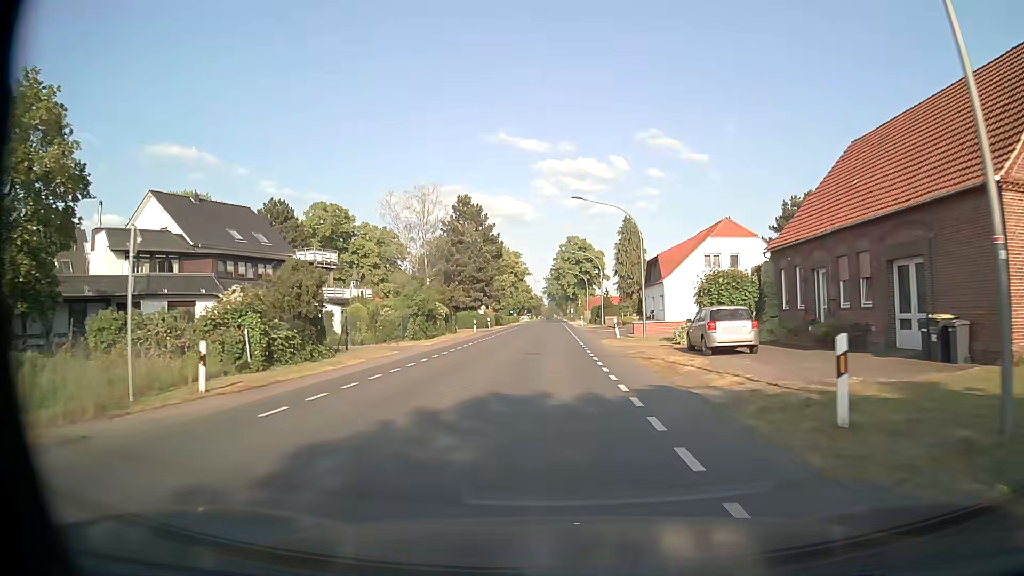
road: secondary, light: Day
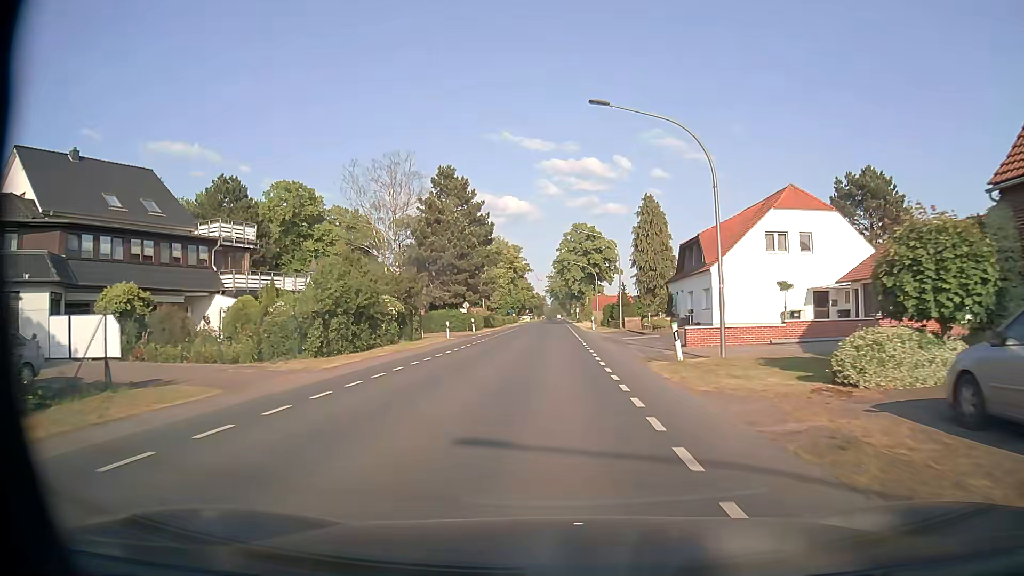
(0.0, +16.1) m; -1°
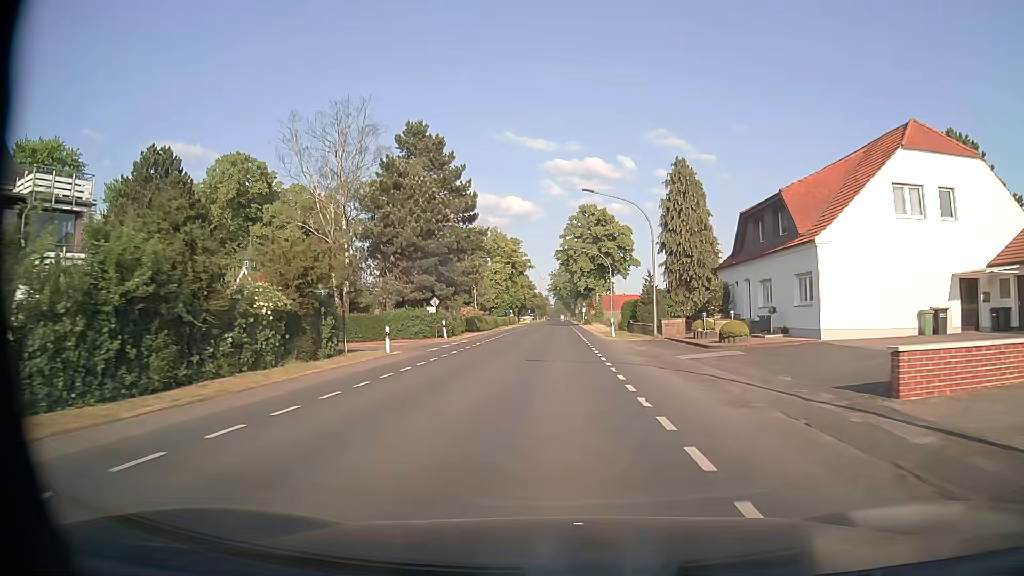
(0.0, +16.1) m; 0°
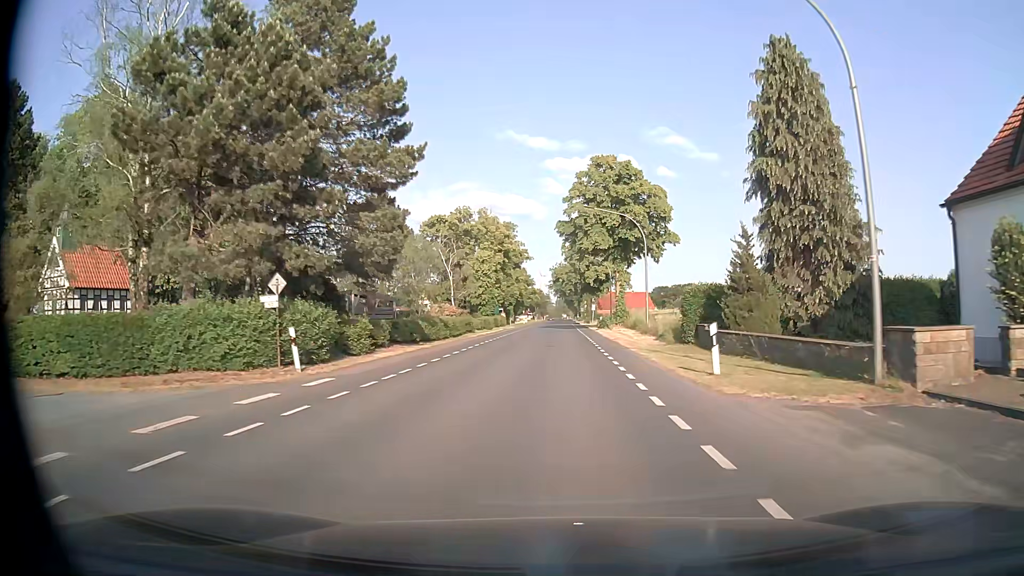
(0.0, +24.2) m; 0°
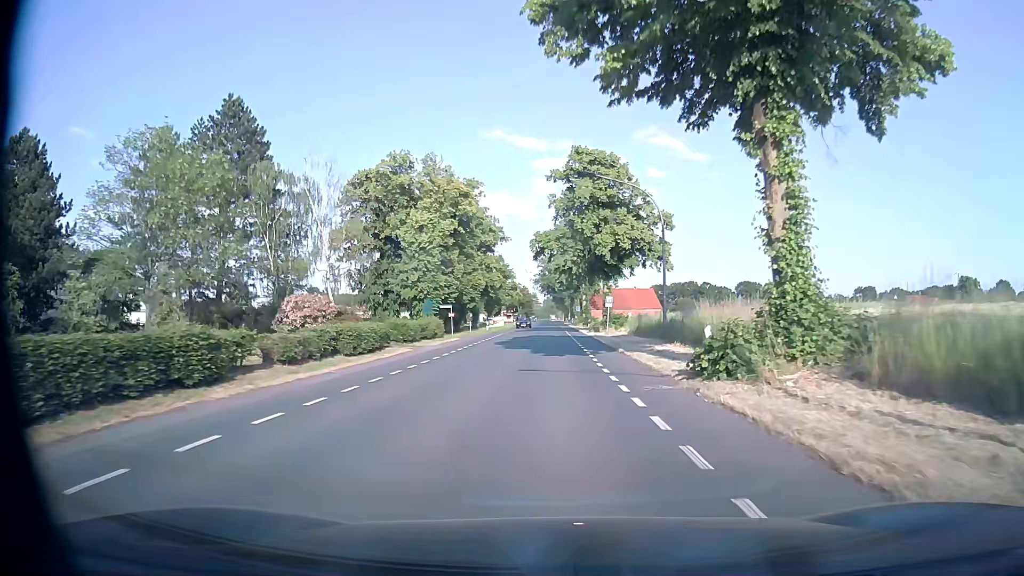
(+0.3, +40.3) m; +1°
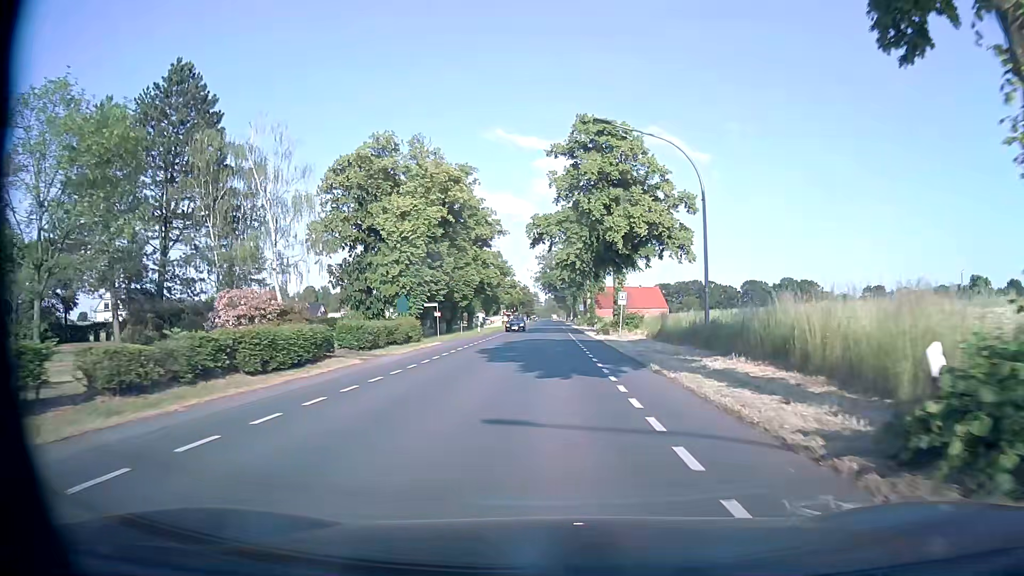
(0.0, +8.0) m; 0°
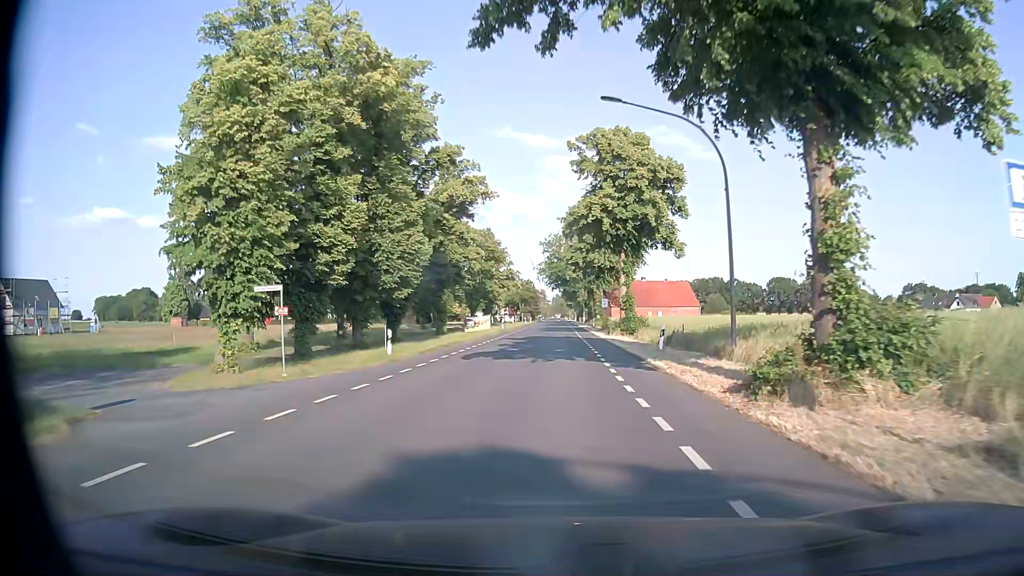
(-0.1, +32.3) m; 0°
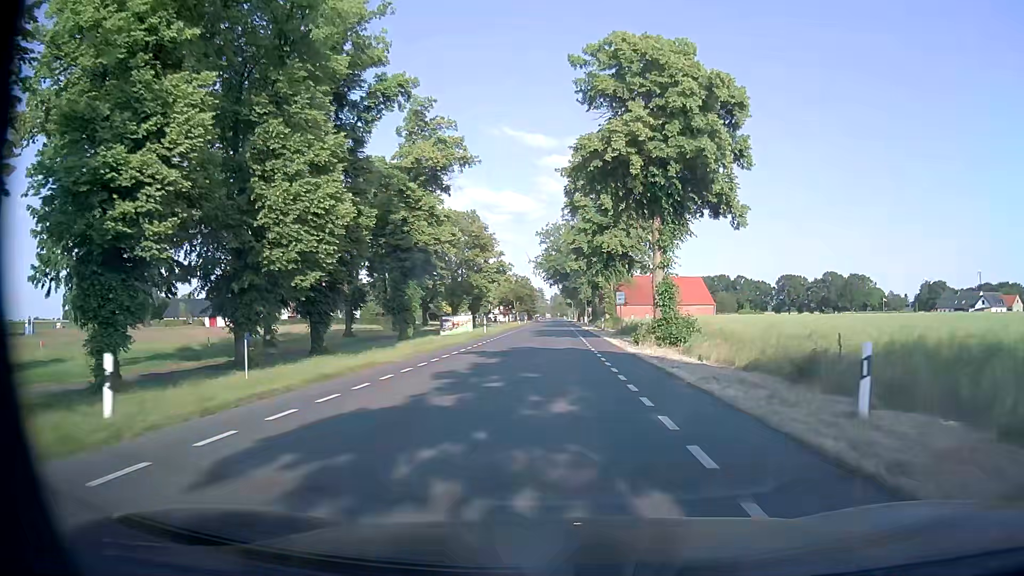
(0.0, +16.1) m; 0°
(0, +10) (0, +20) (0, +30) (0, +40) (0, +50) (0, +60) (0, +70) (0, +80) (0, +90) (0, +100) m
